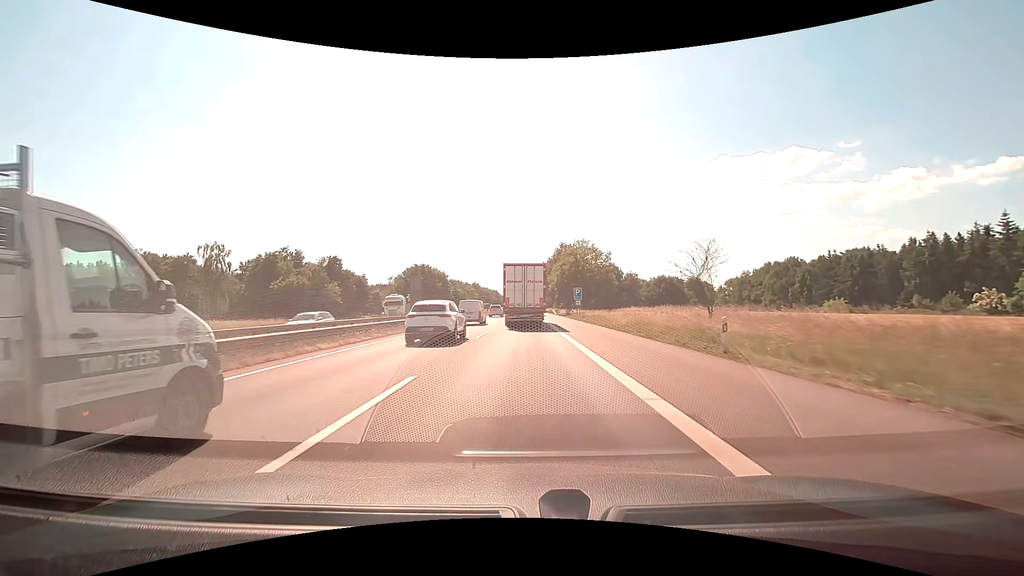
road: motorway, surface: asphalt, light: Day
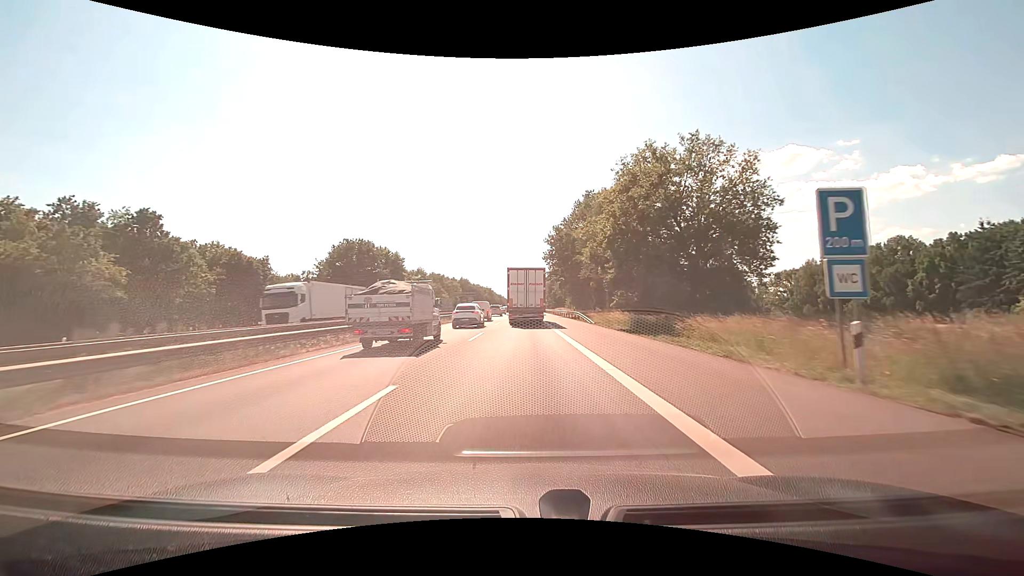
(0.0, +55.9) m; 0°
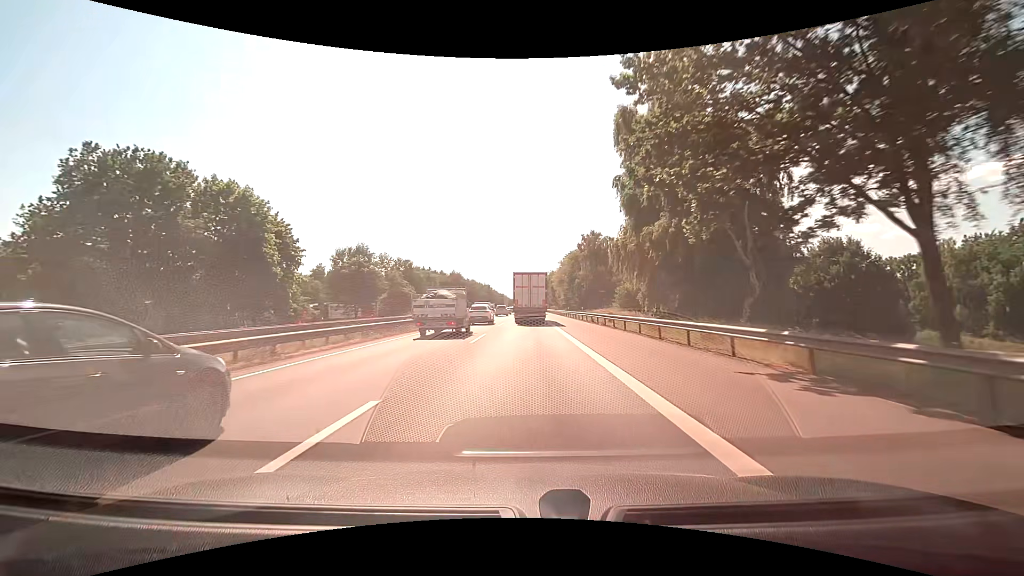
(-0.2, +55.7) m; -1°
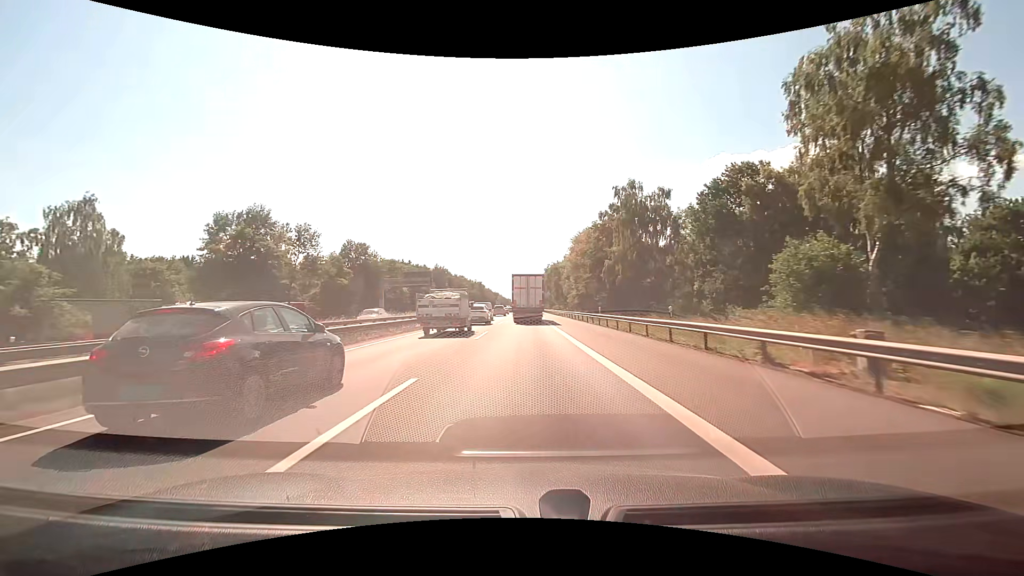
(+0.1, +34.3) m; 0°
